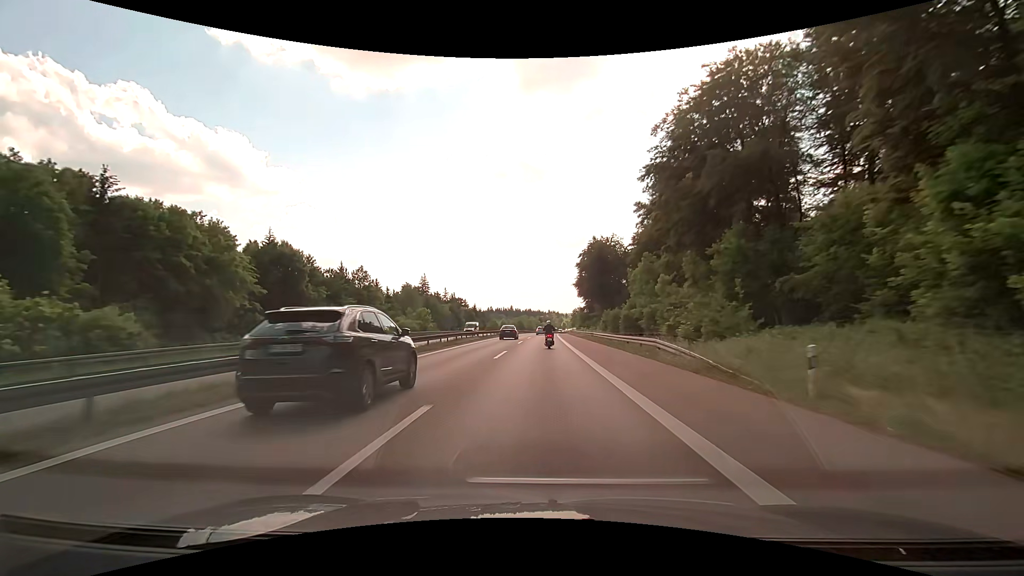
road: motorway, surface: asphalt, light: Day
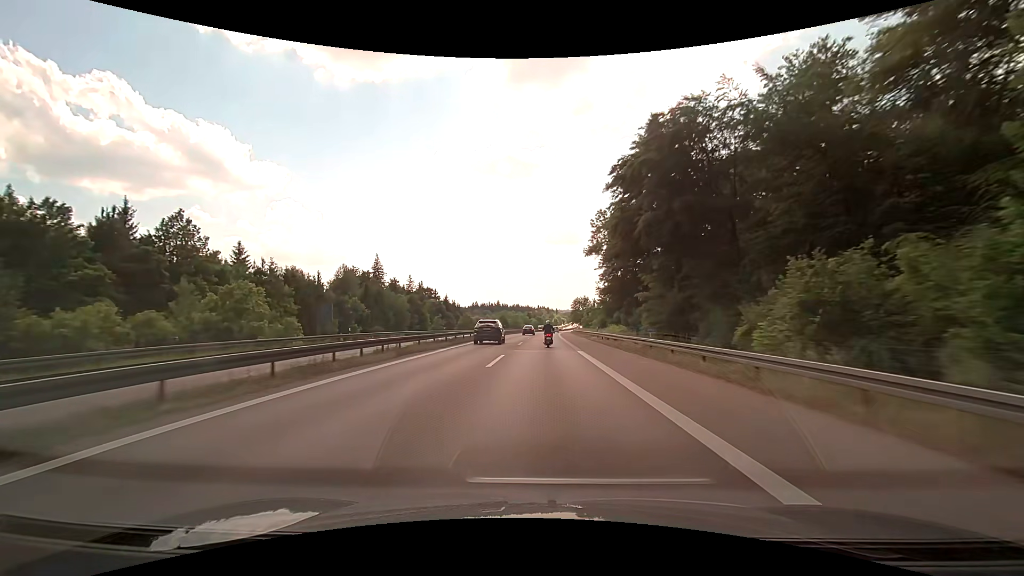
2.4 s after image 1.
(+0.6, +58.3) m; +1°
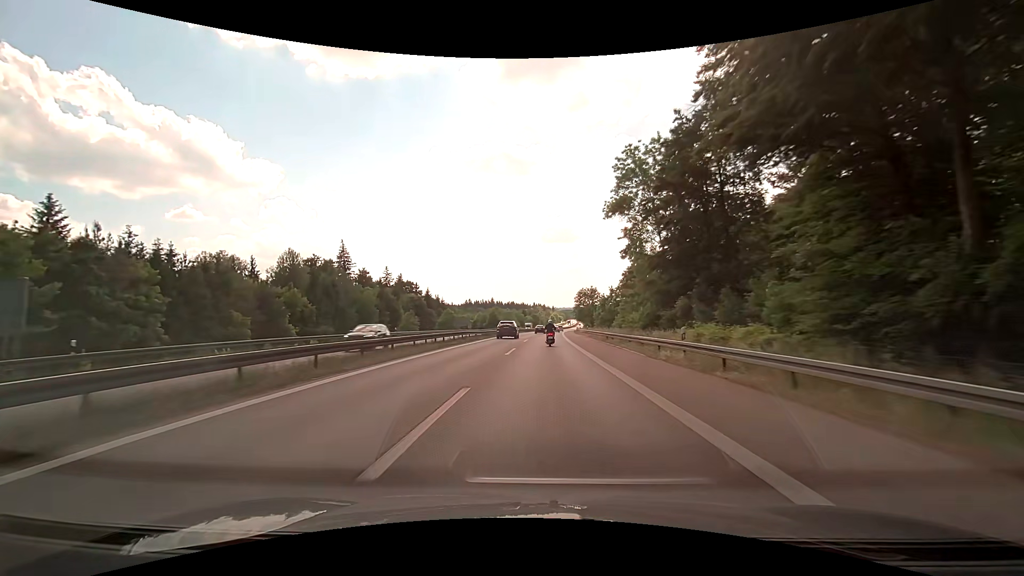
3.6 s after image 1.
(+0.2, +29.7) m; 0°
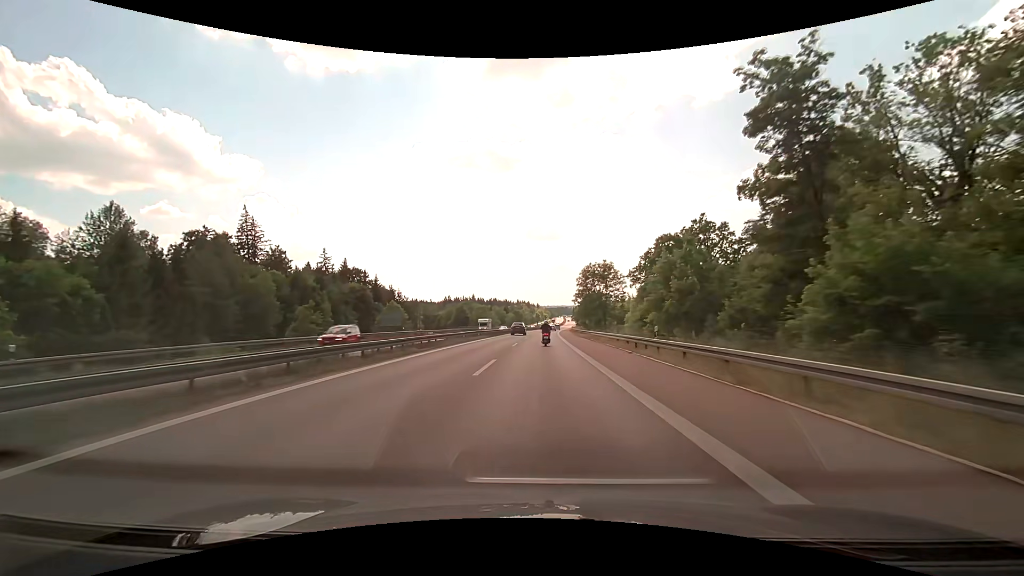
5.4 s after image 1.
(+0.7, +45.1) m; +2°
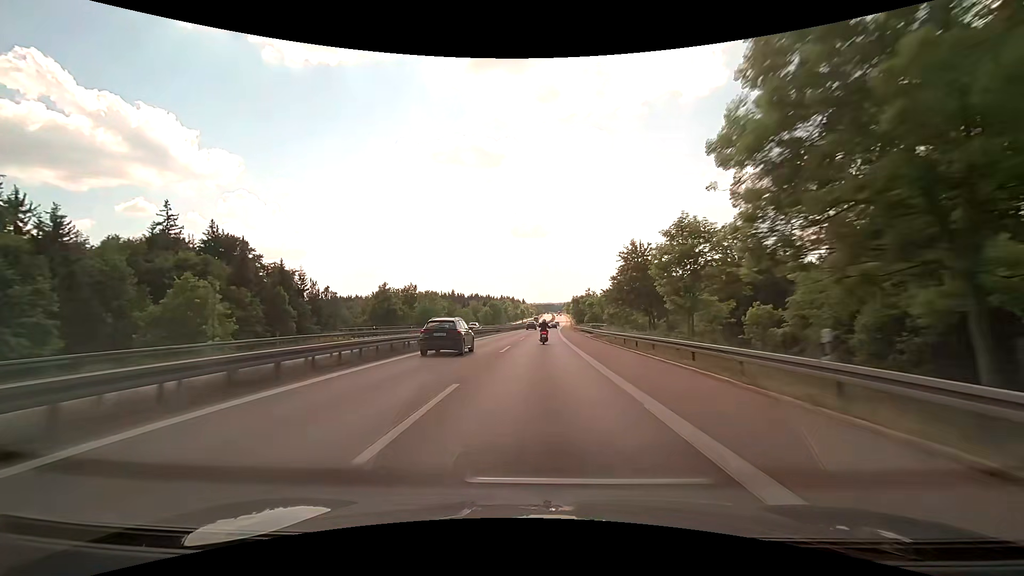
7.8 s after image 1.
(+0.9, +61.3) m; +2°
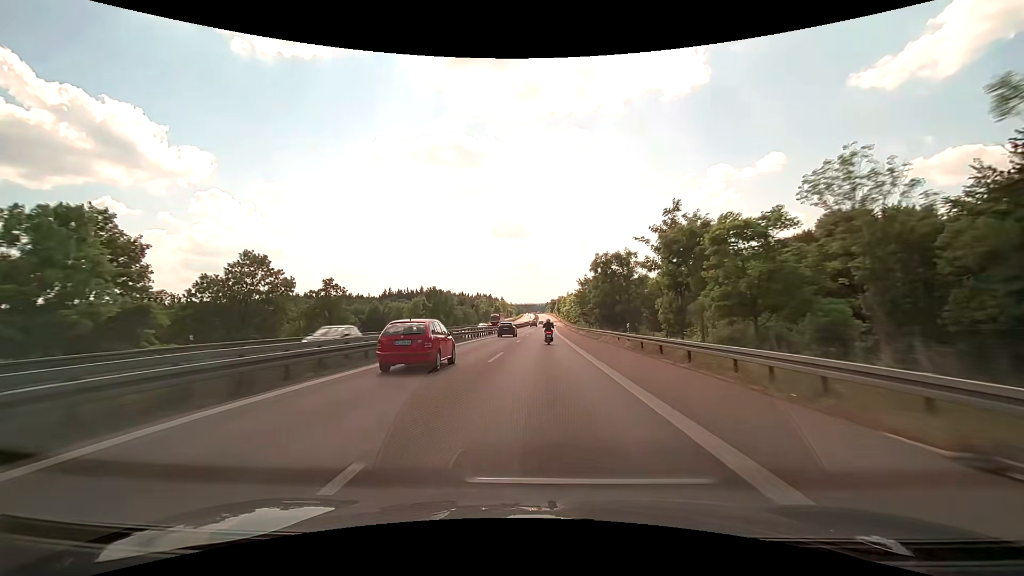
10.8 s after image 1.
(+1.3, +77.4) m; +2°
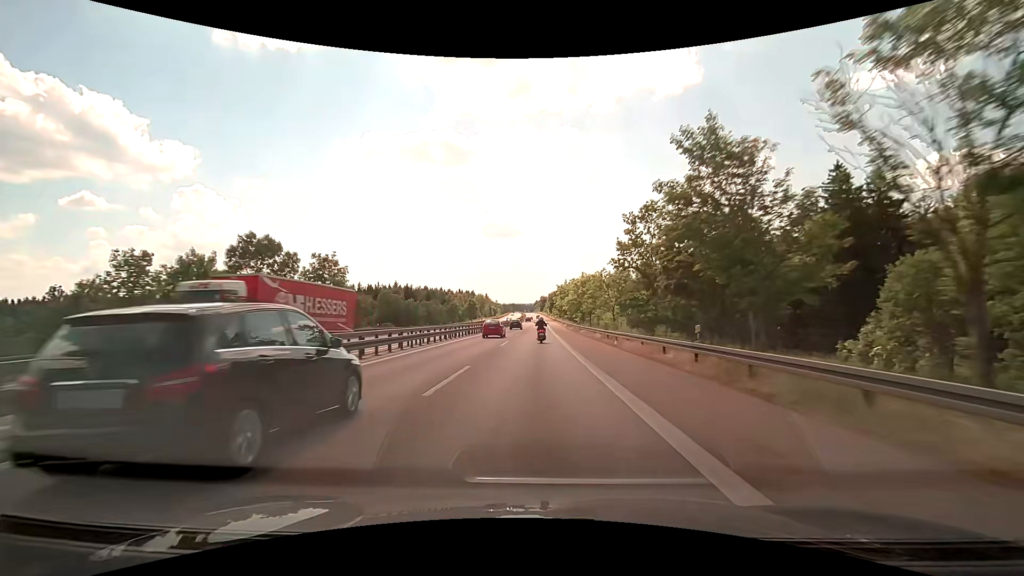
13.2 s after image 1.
(+1.0, +61.4) m; +1°
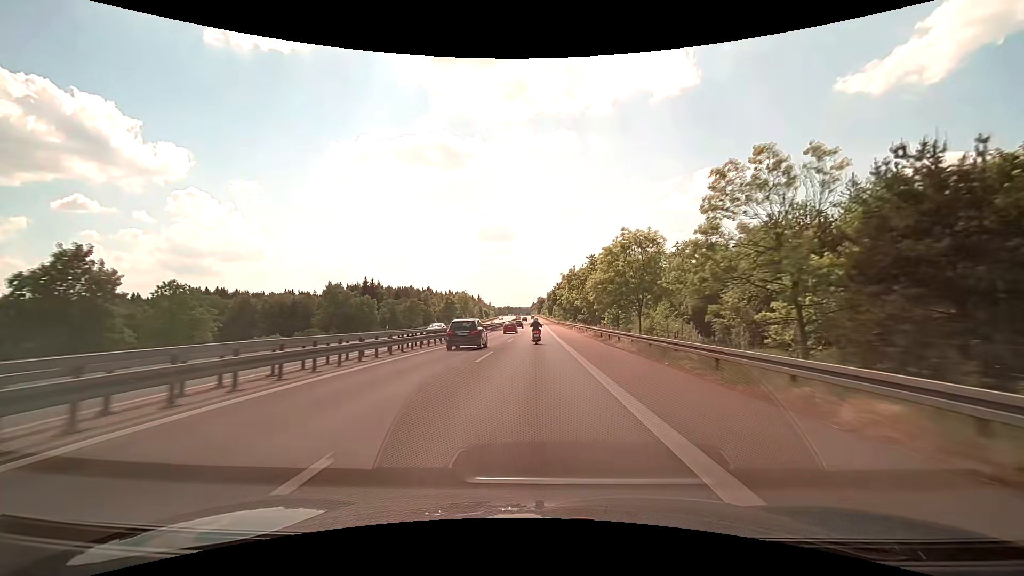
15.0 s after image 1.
(+0.2, +45.8) m; 0°
(0, +10) (0, +20) (0, +30) (0, +40) (0, +50) (0, +60) (+1, +70) (+1, +80) (+1, +90) (0, +100) m
